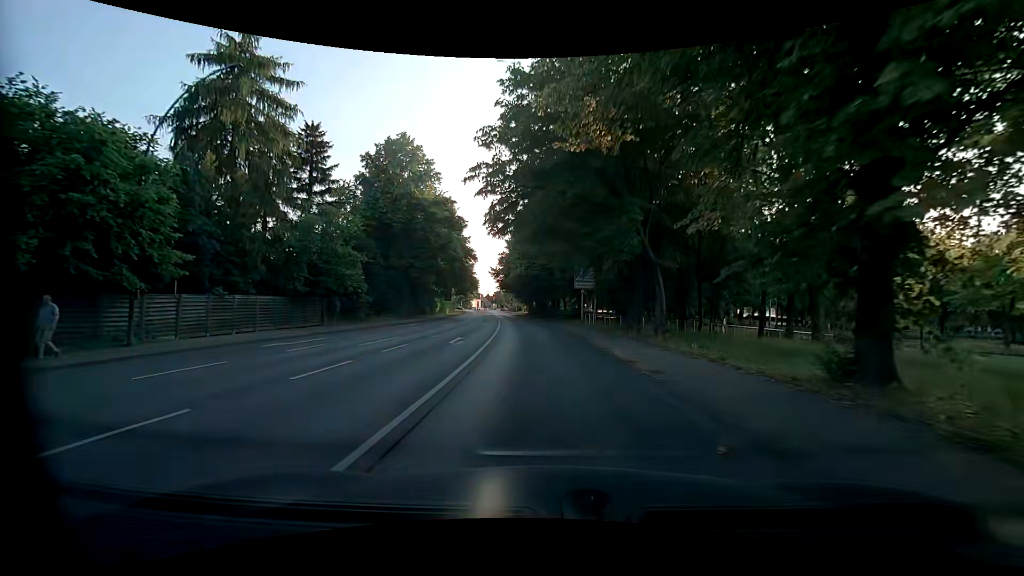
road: primary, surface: asphalt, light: Day
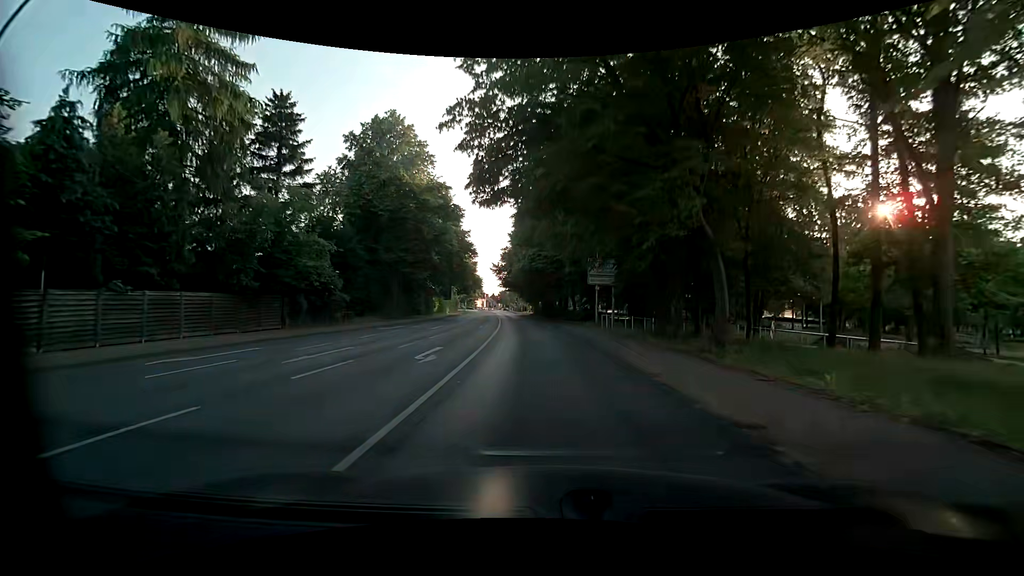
(-0.1, +6.1) m; 0°
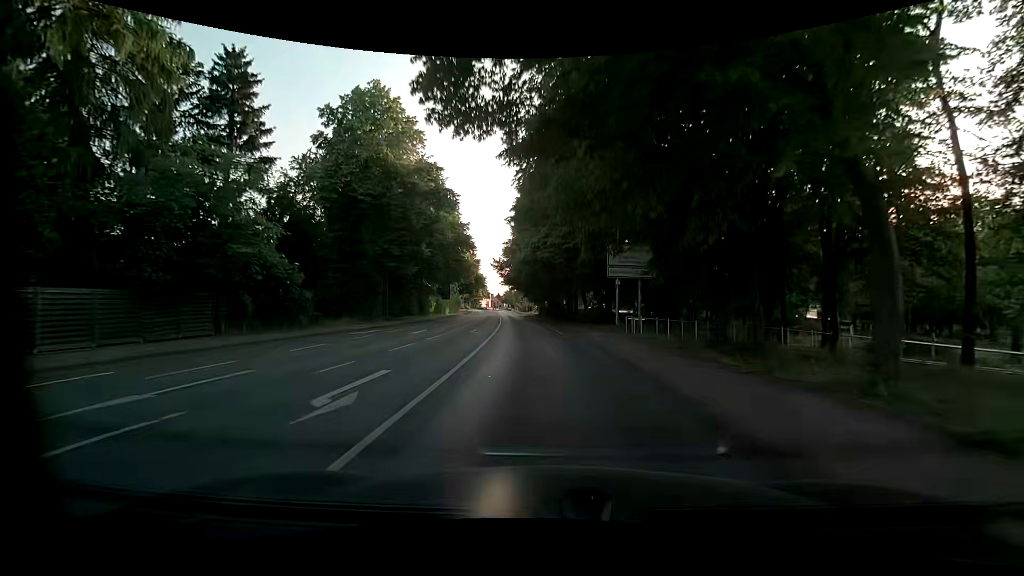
(-0.1, +6.4) m; -1°
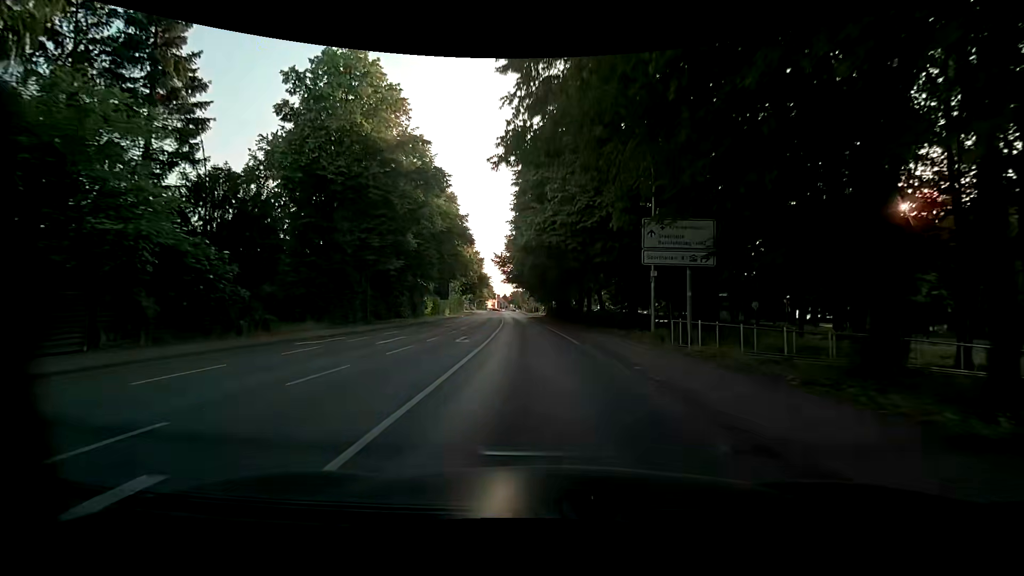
(0.0, +6.7) m; -1°
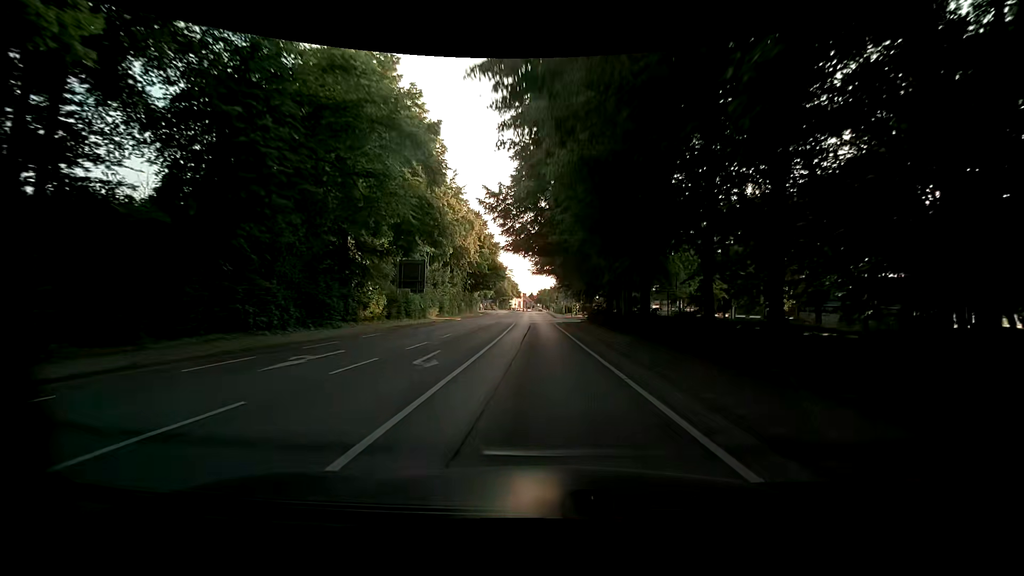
(-0.9, +29.4) m; -3°
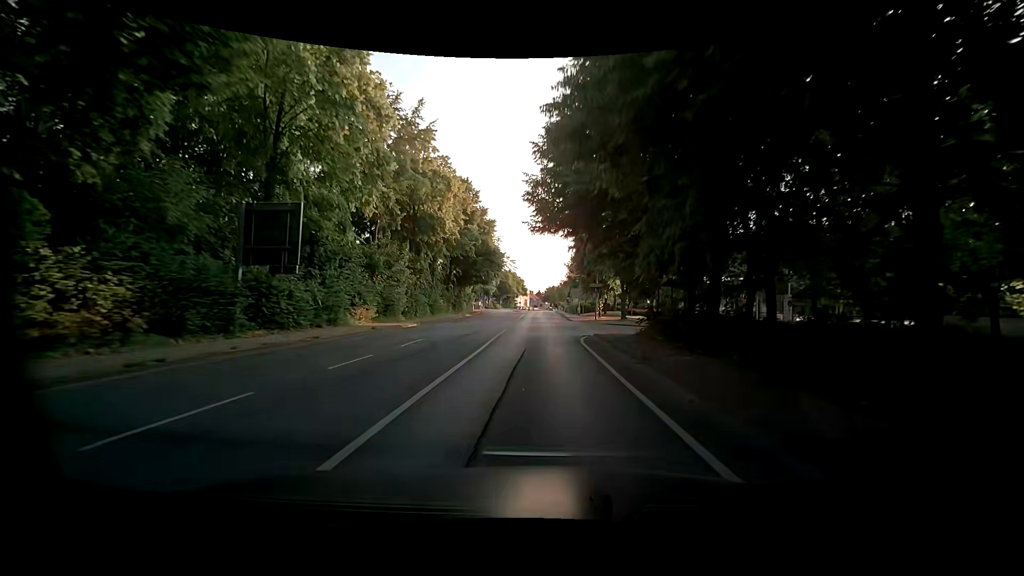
(-0.3, +23.5) m; -2°
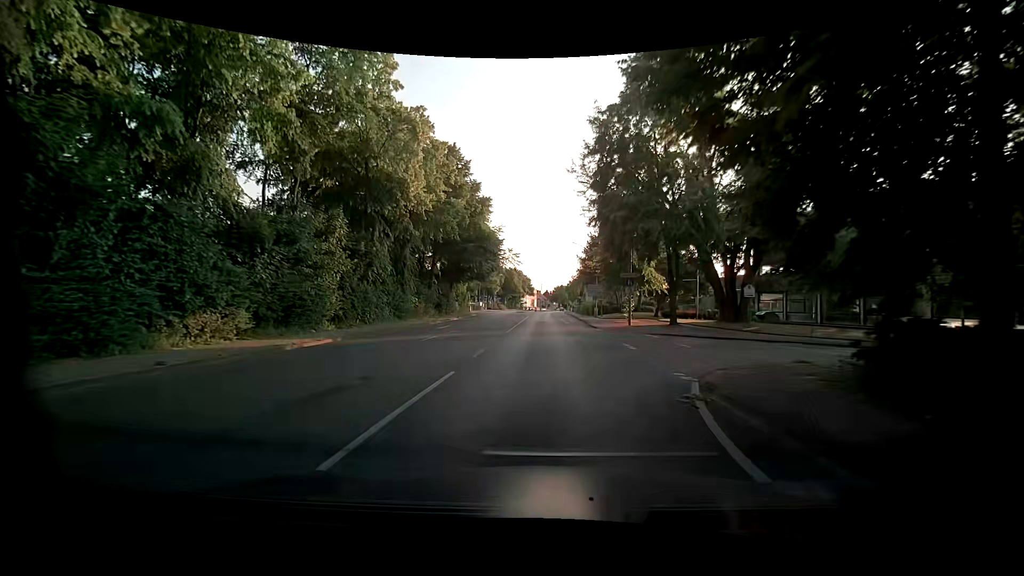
(+0.1, +15.4) m; -1°
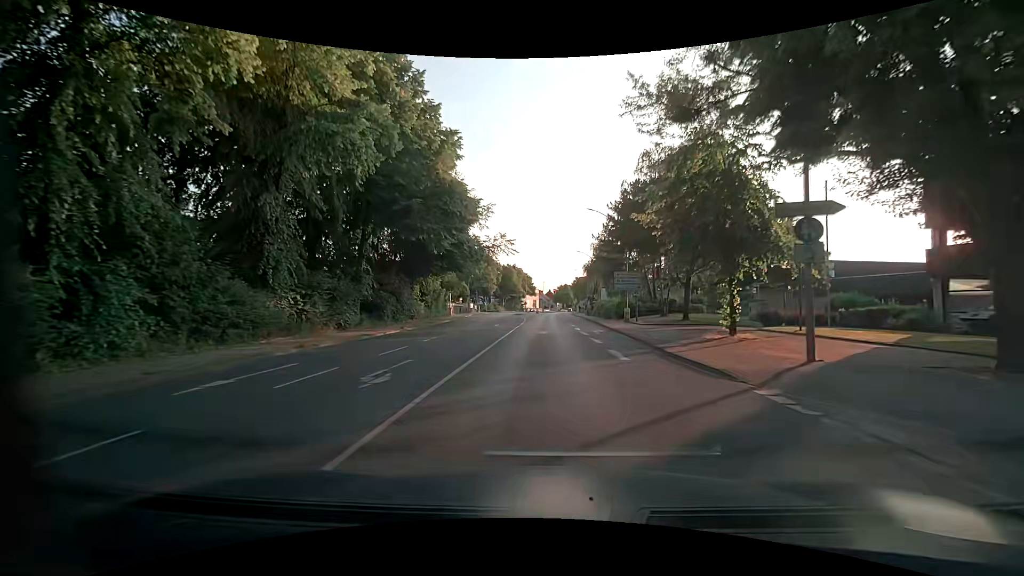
(+0.1, +22.5) m; 0°
(0, +10) (0, +20) (0, +30) (0, +40) (+1, +50) (+1, +60) (+2, +70) (+3, +80) (+4, +90) (+4, +100) m
